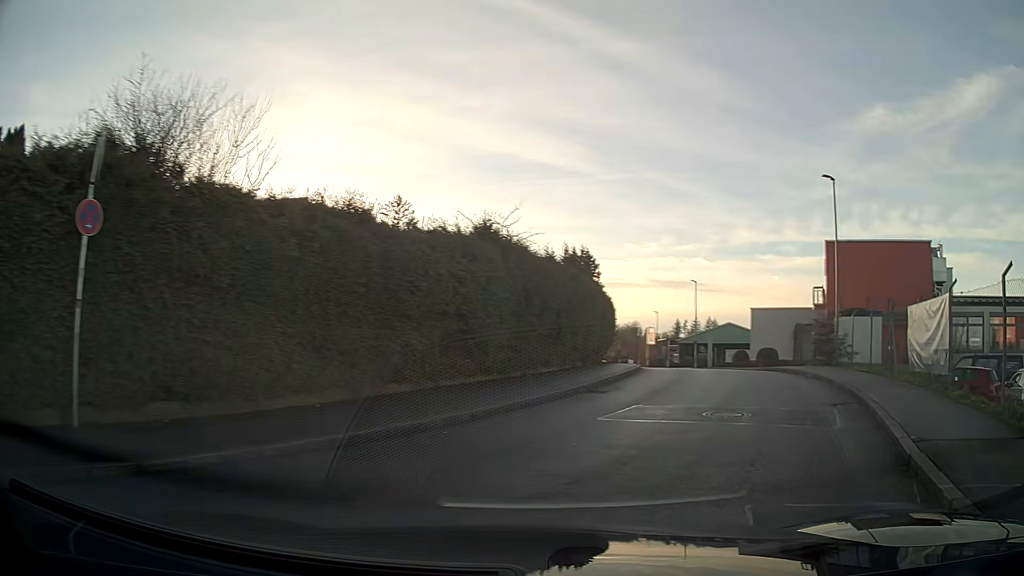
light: Day
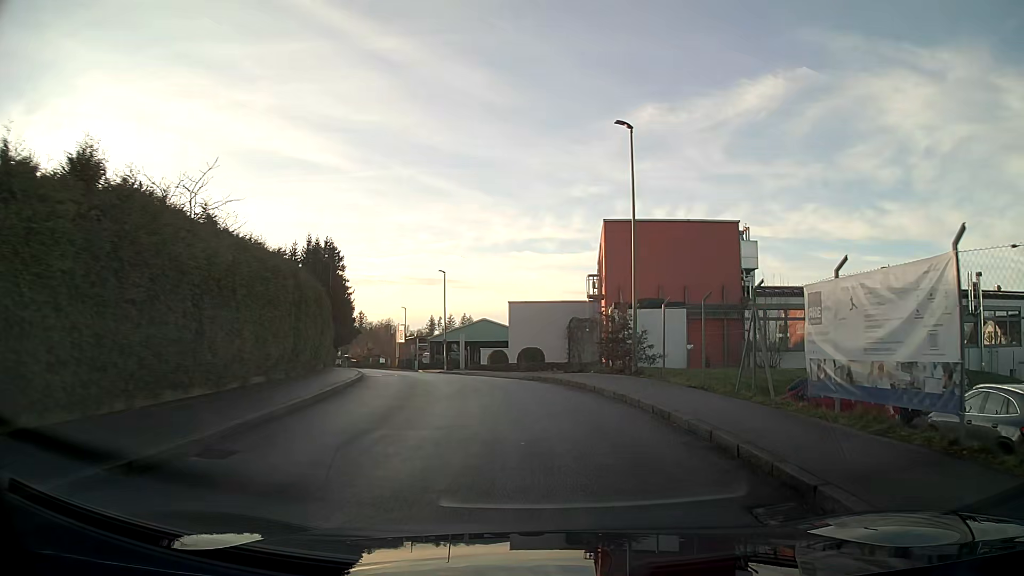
(+1.2, +7.9) m; +15°
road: residential
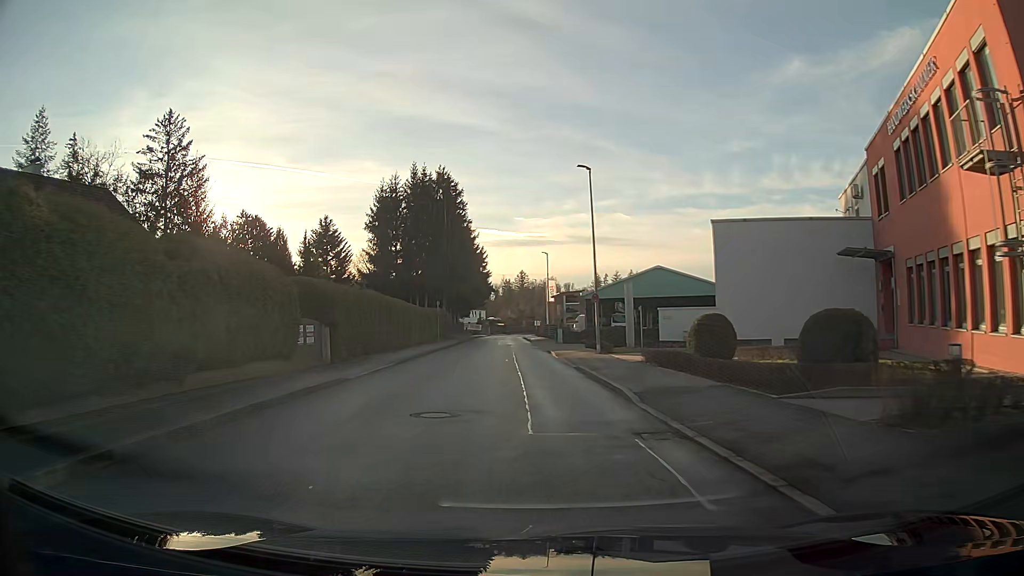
(-3.3, +26.7) m; -16°
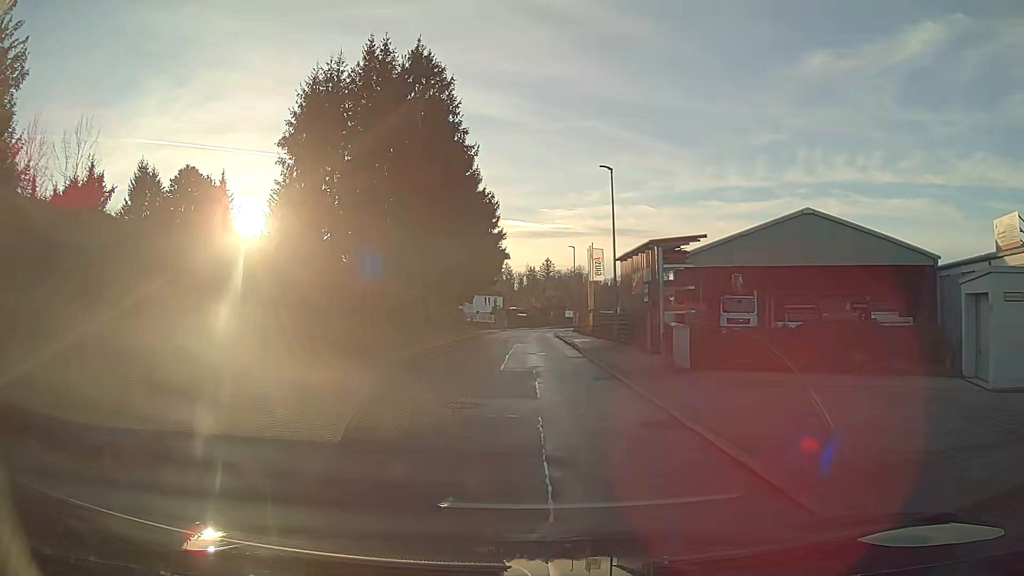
(-0.4, +33.4) m; -1°
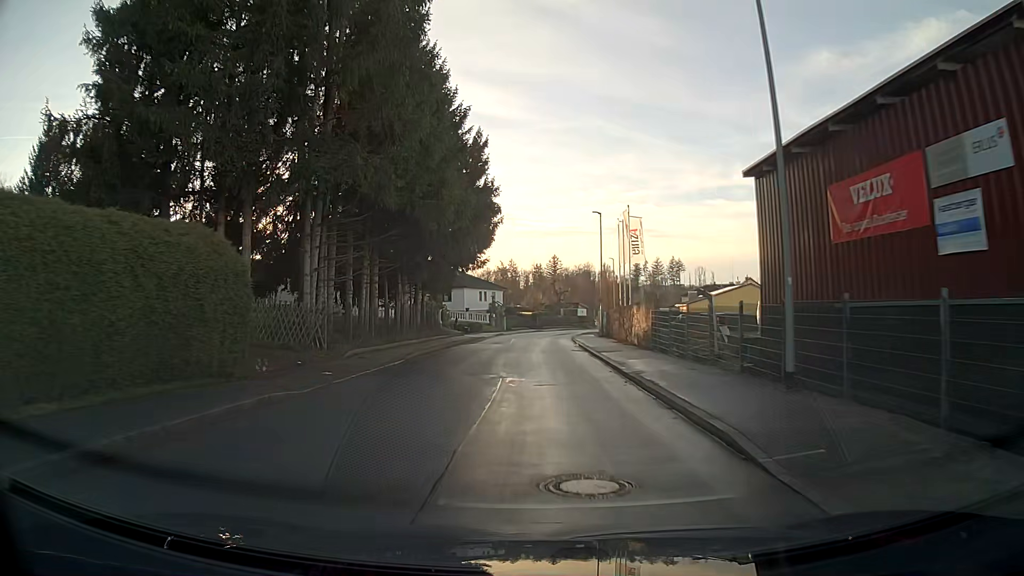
(-0.1, +20.8) m; -1°
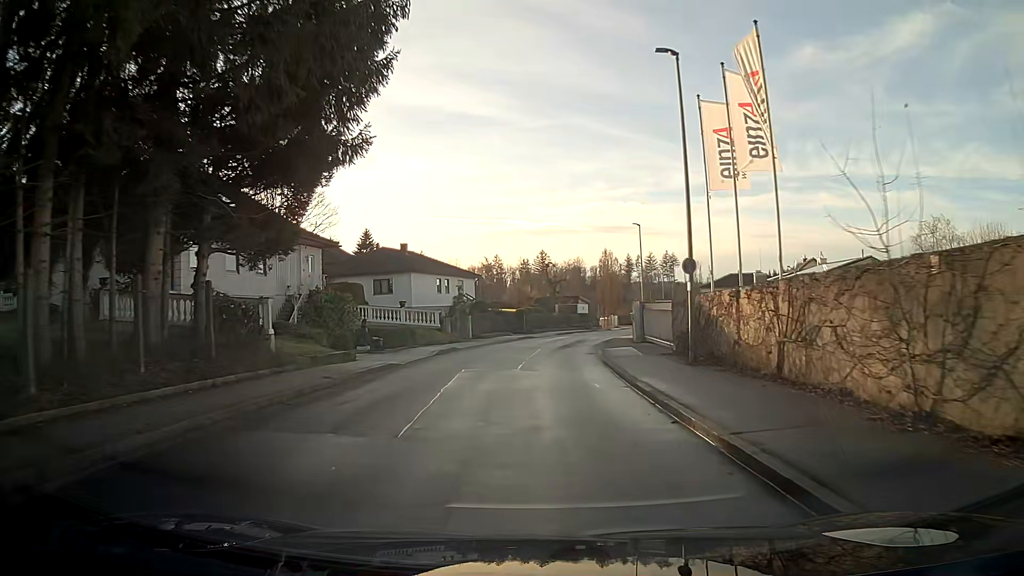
(+0.3, +27.6) m; +1°
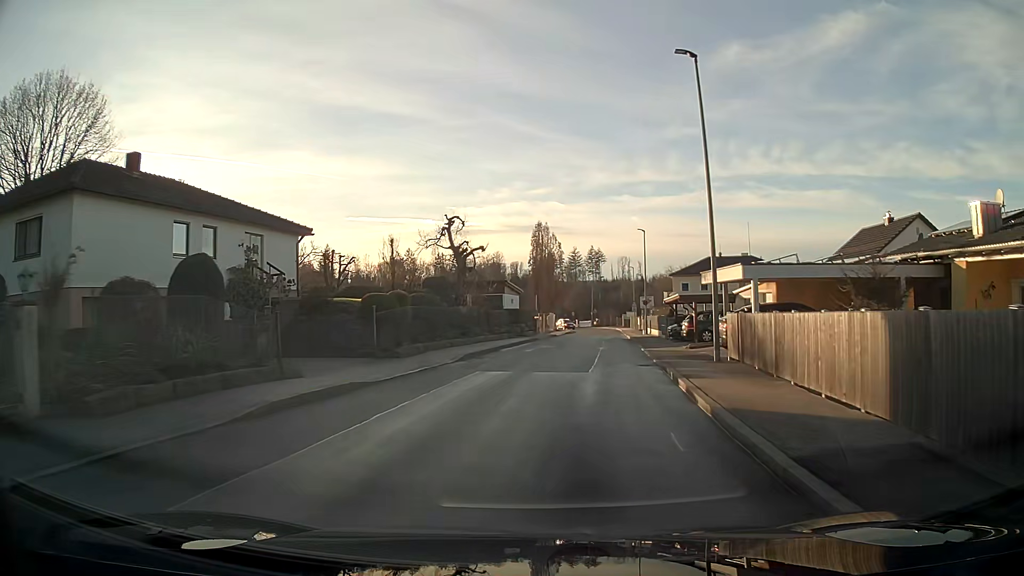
(+1.7, +34.3) m; +8°
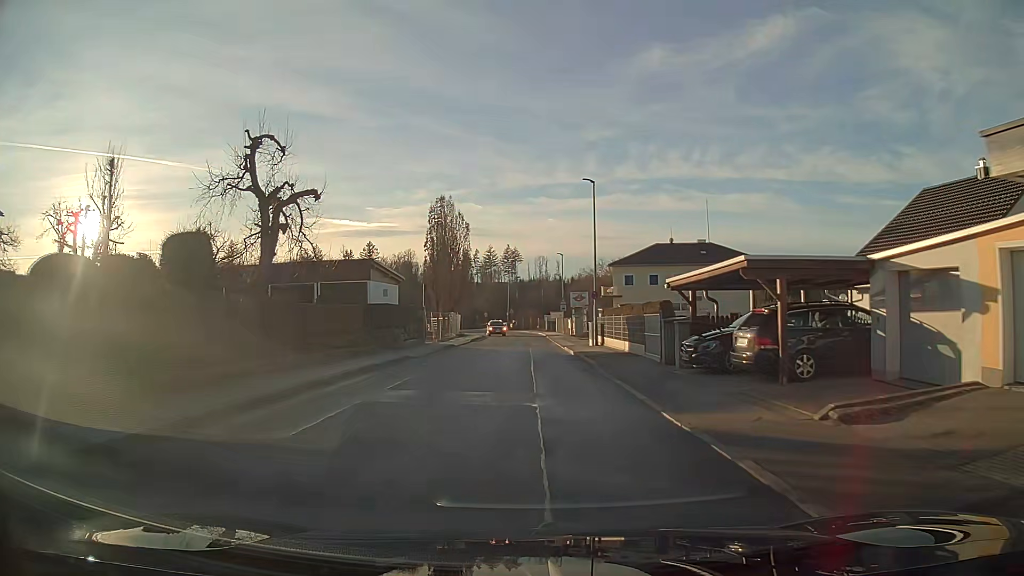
(+1.2, +20.0) m; +6°
